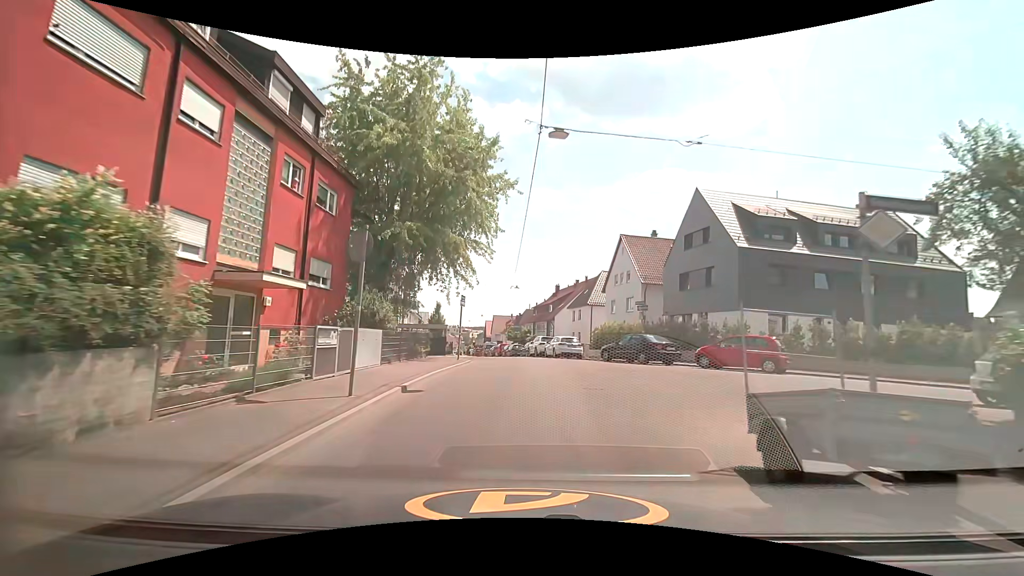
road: tertiary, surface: asphalt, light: Day
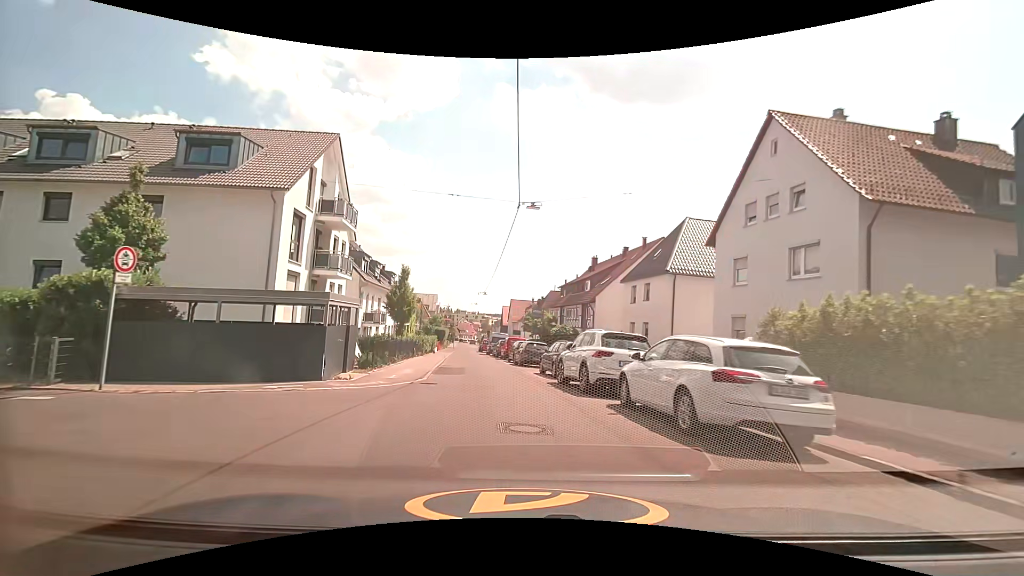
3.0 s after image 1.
(0.0, +25.0) m; -3°
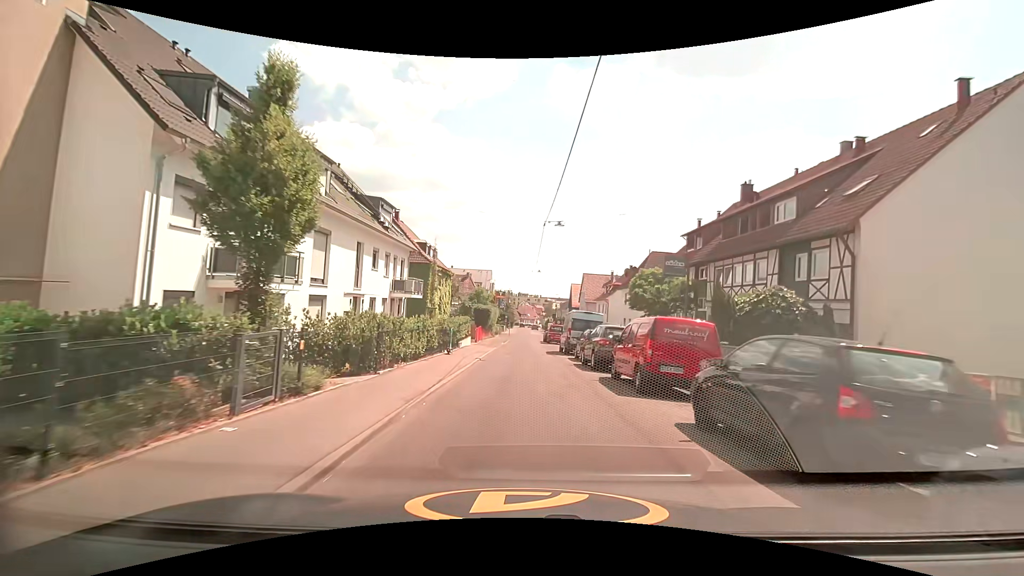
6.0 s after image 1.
(-2.4, +27.4) m; -7°
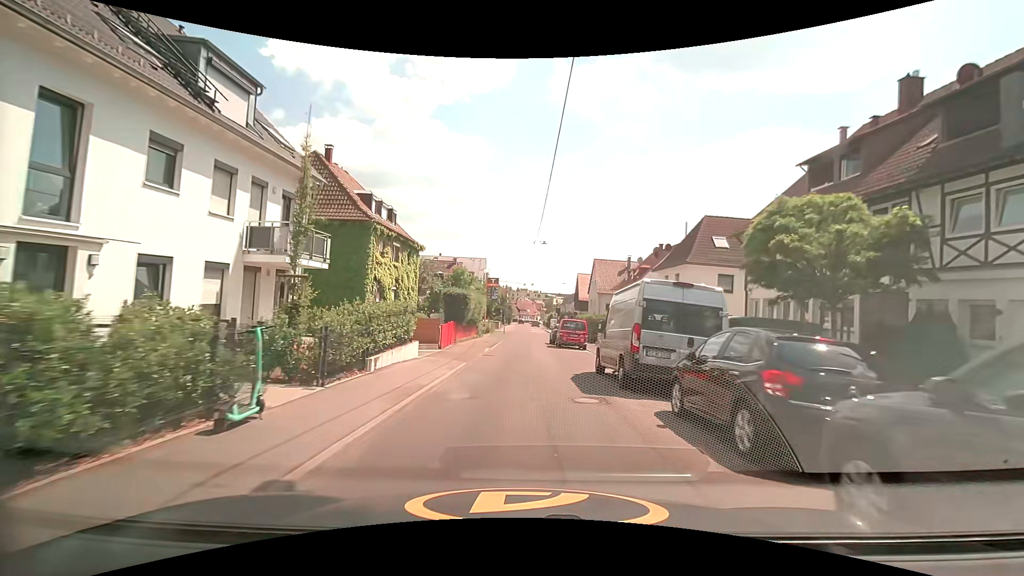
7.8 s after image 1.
(+0.1, +16.7) m; 0°
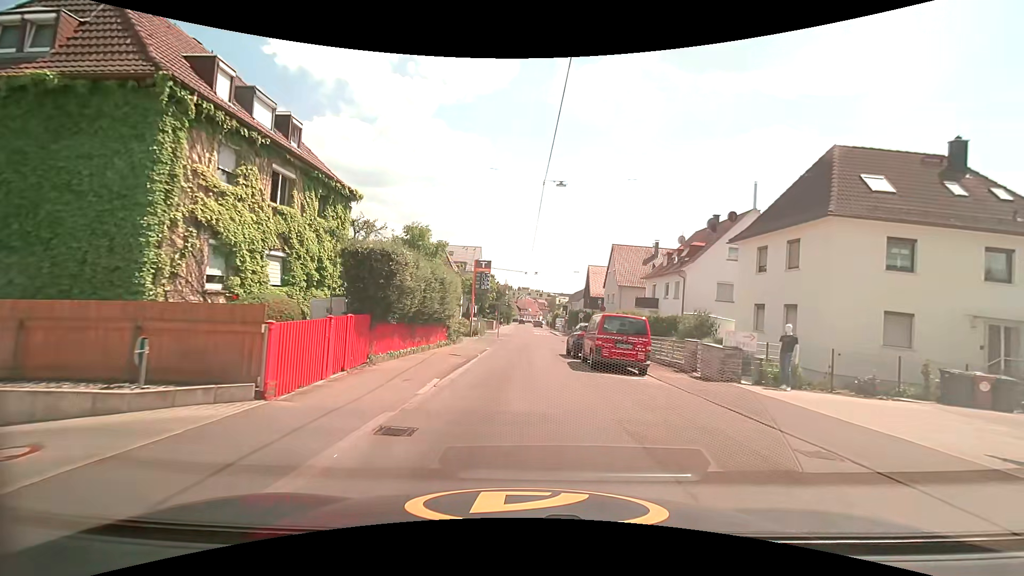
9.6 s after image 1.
(0.0, +16.0) m; 0°
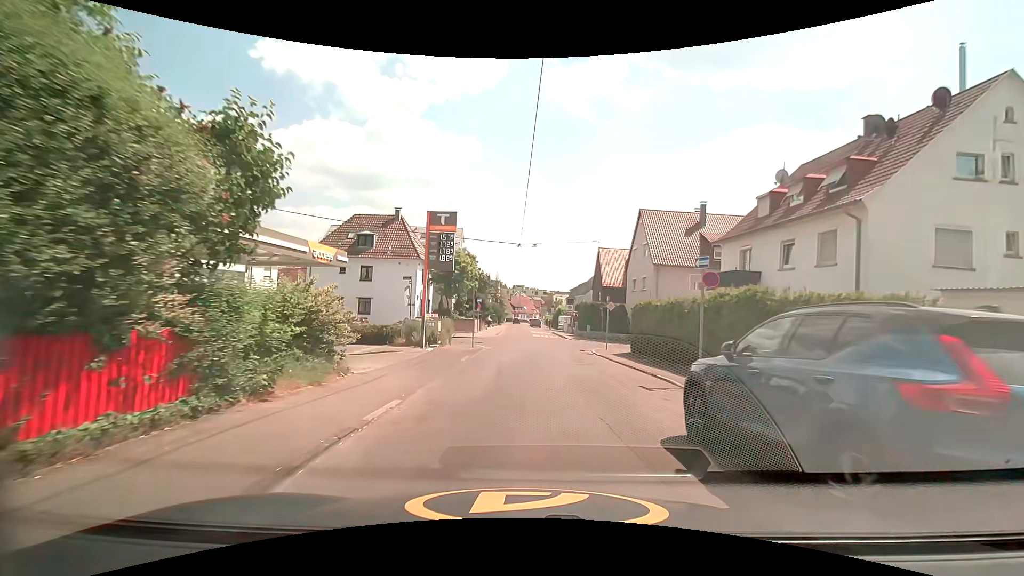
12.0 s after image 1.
(+0.1, +19.3) m; +1°
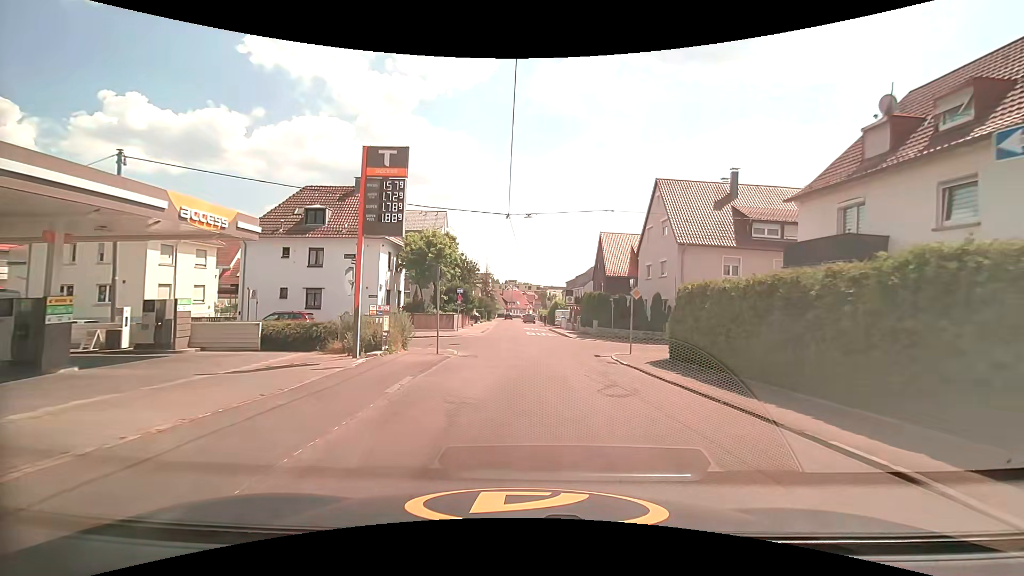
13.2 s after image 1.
(0.0, +8.7) m; 0°
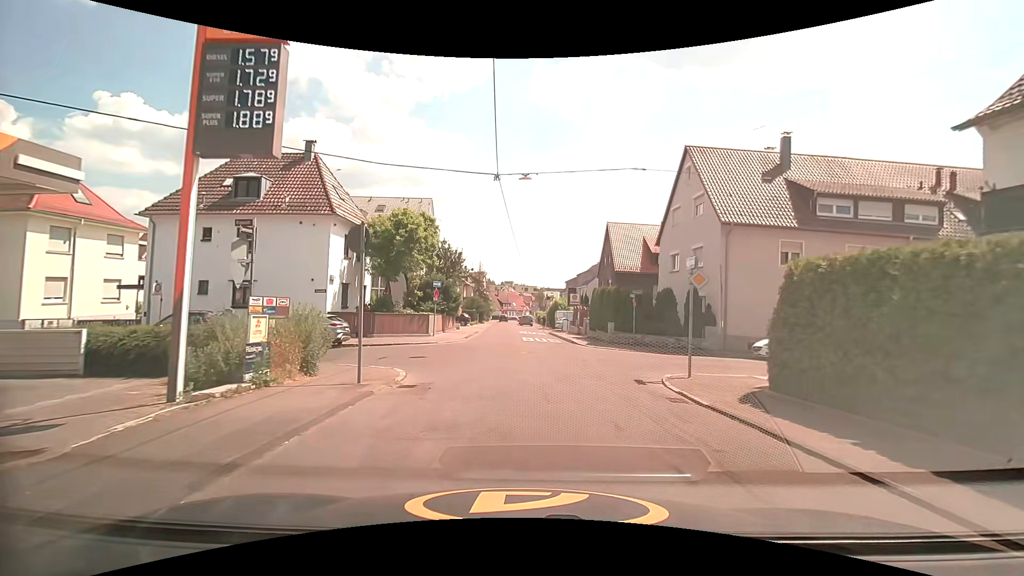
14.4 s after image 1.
(+0.1, +8.0) m; 0°
